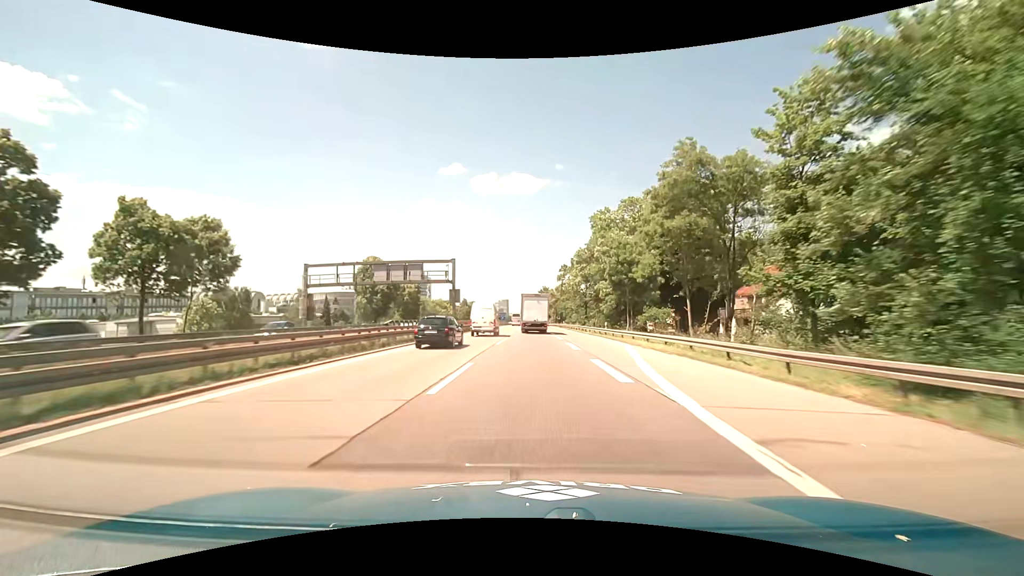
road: motorway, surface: asphalt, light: Day
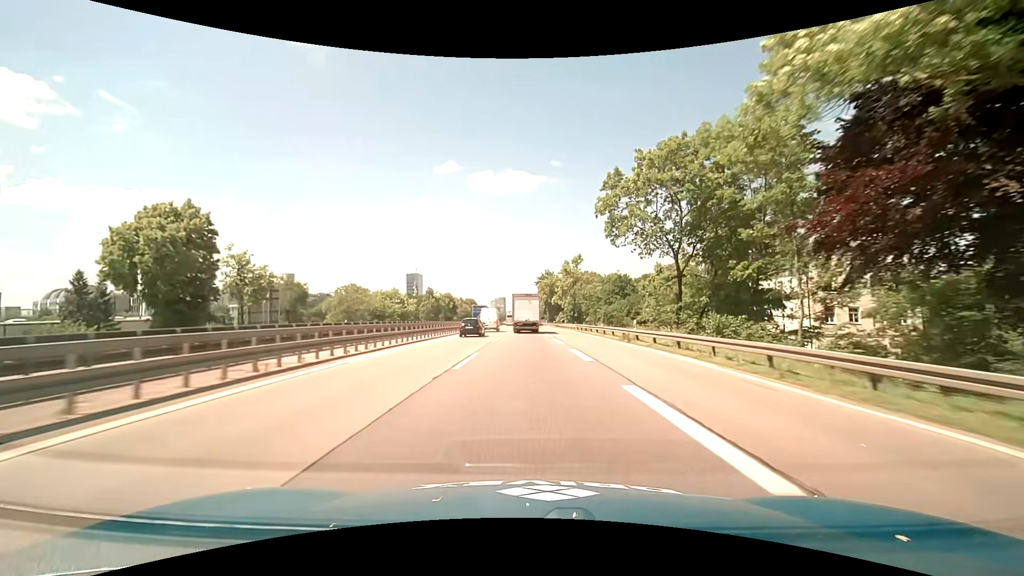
(-0.2, +67.7) m; 0°
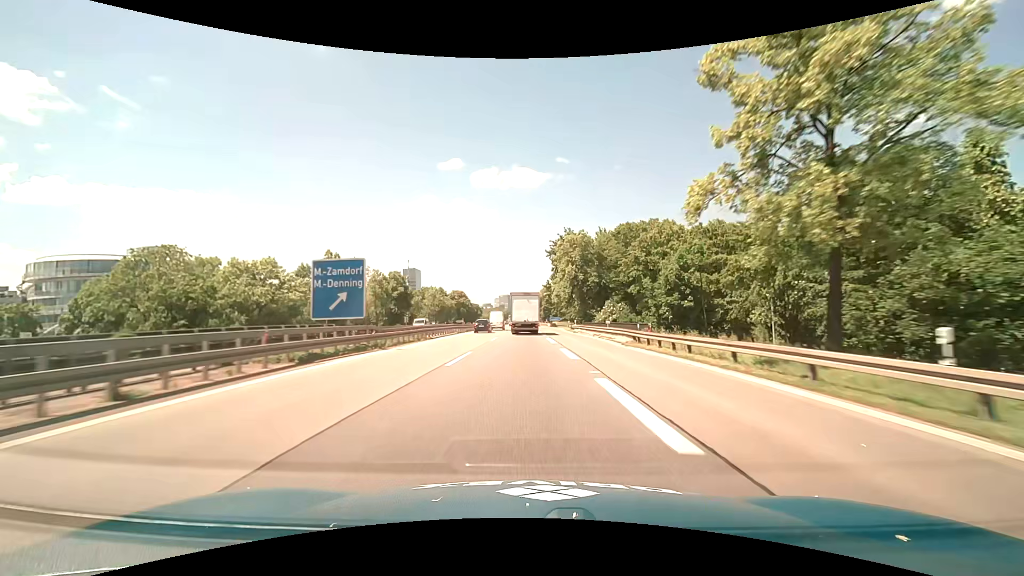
(-0.3, +71.2) m; -1°
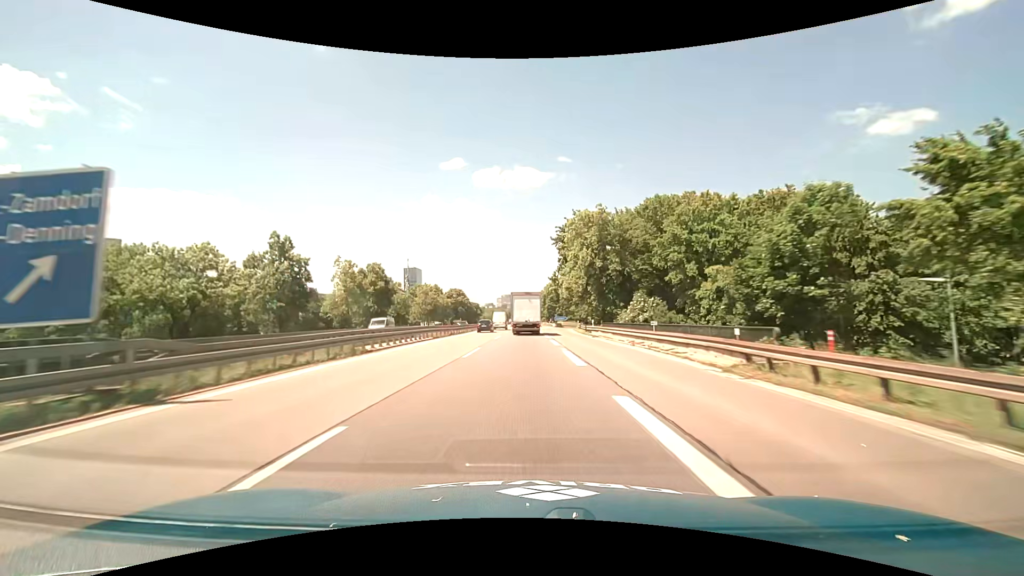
(0.0, +14.4) m; 0°
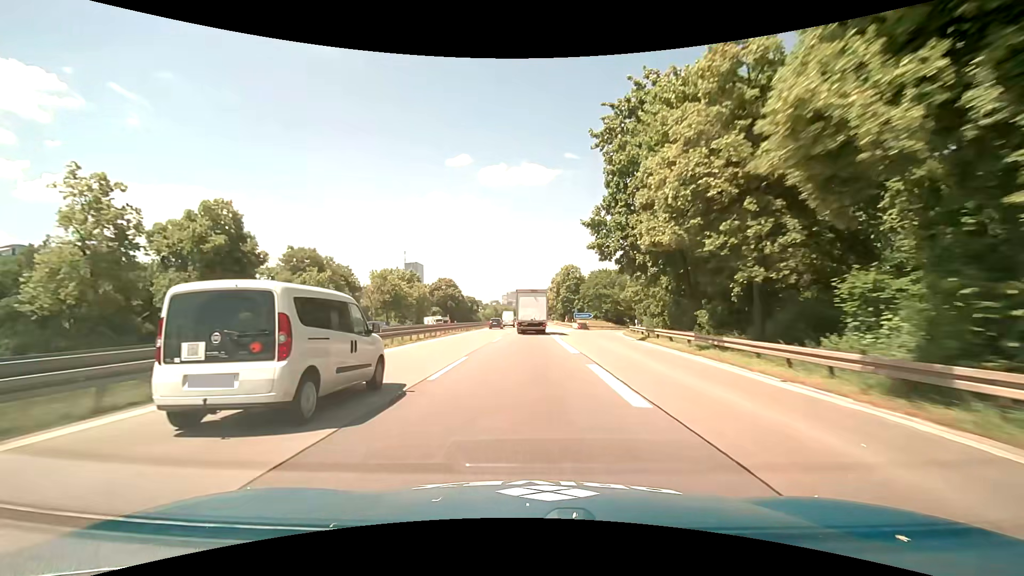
(-0.4, +43.1) m; -1°
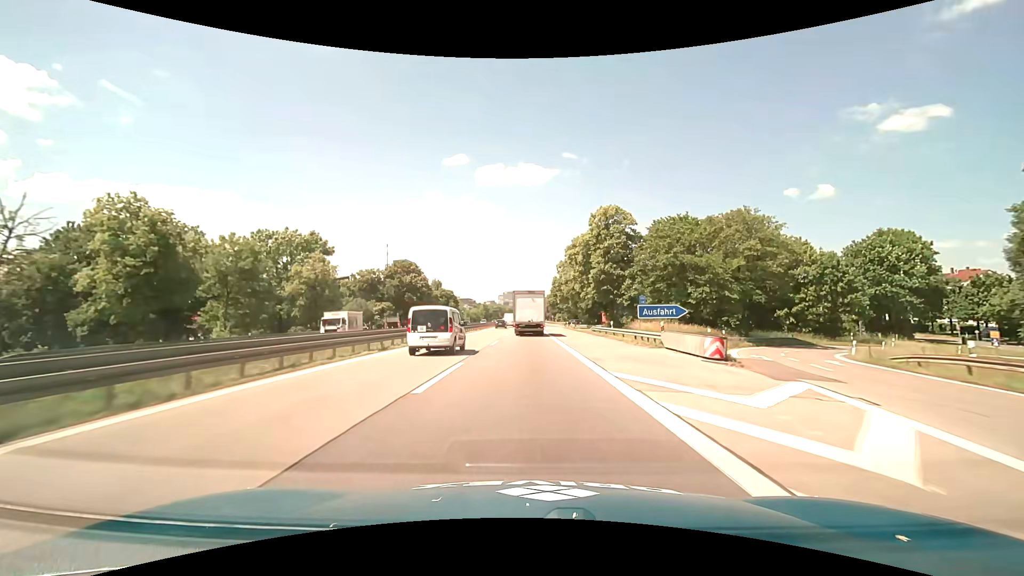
(+0.2, +55.9) m; 0°
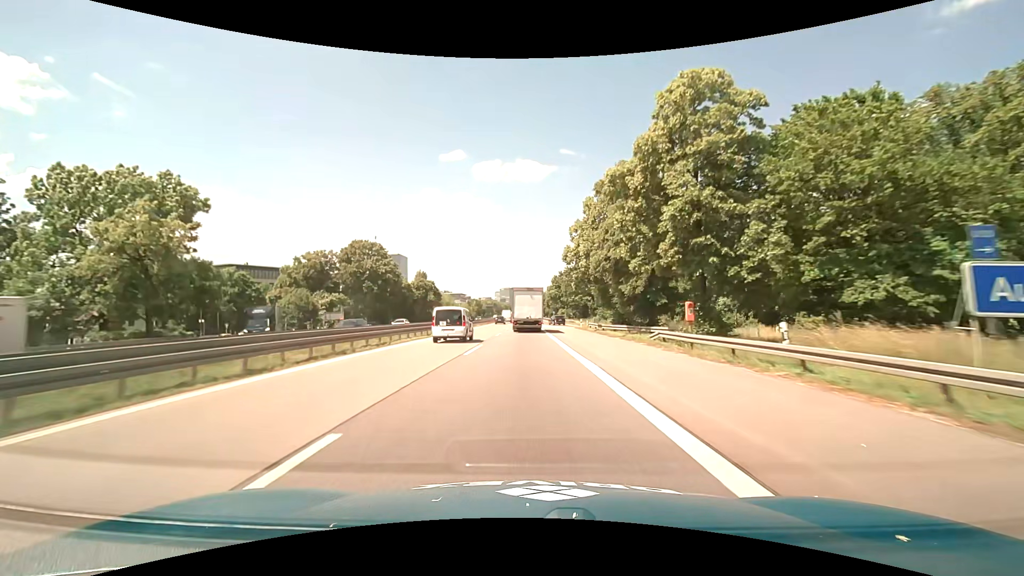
(+0.1, +27.5) m; 0°
